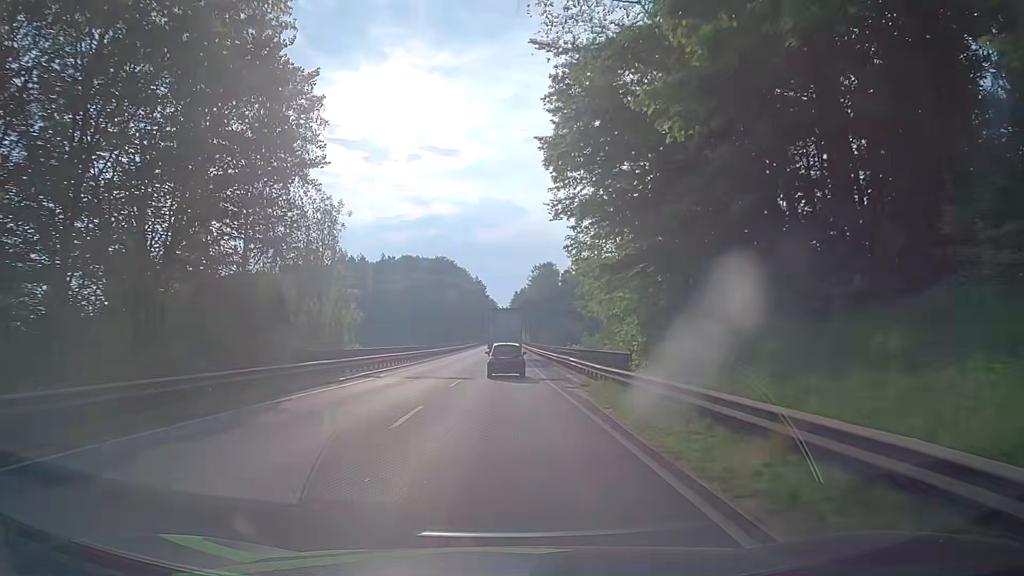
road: primary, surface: asphalt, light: Day
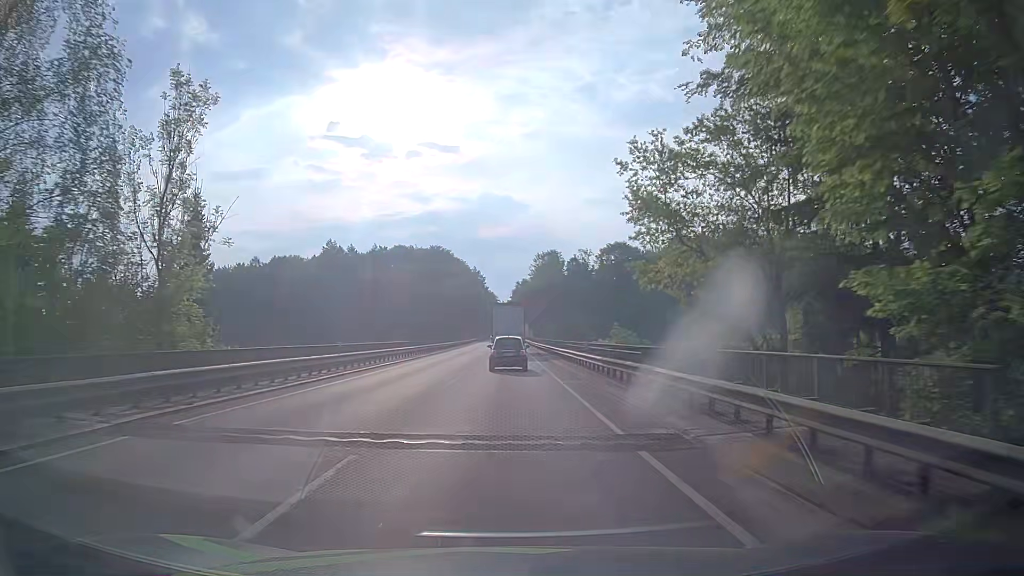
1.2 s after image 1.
(-0.3, +18.8) m; 0°
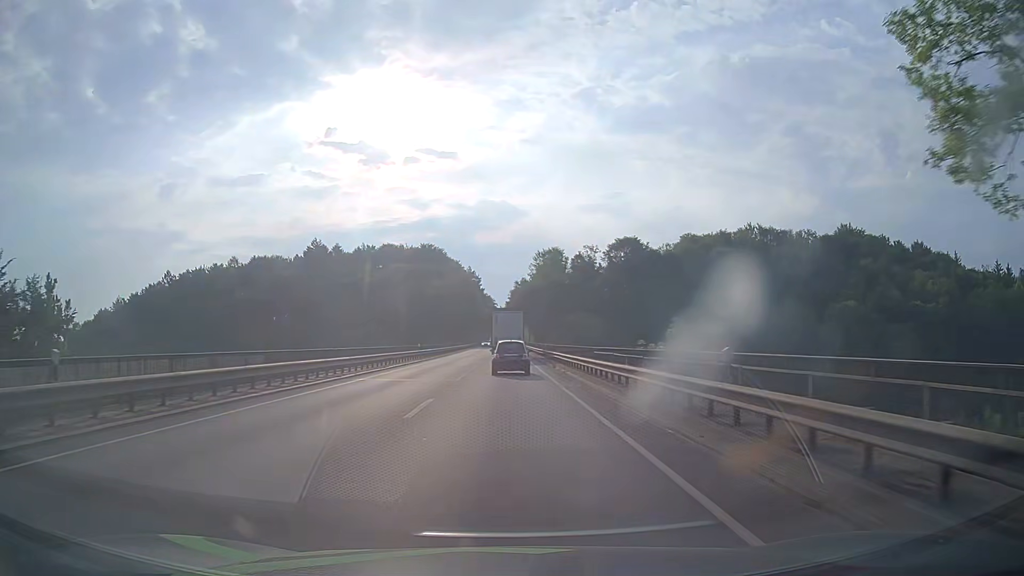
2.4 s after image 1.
(-0.1, +18.9) m; 0°
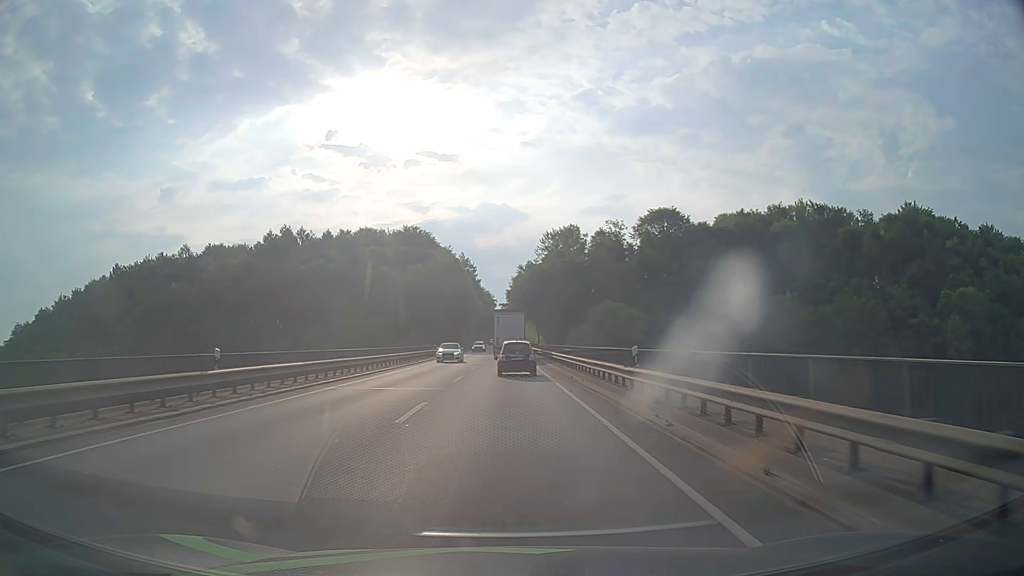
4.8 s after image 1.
(+0.1, +38.7) m; 0°
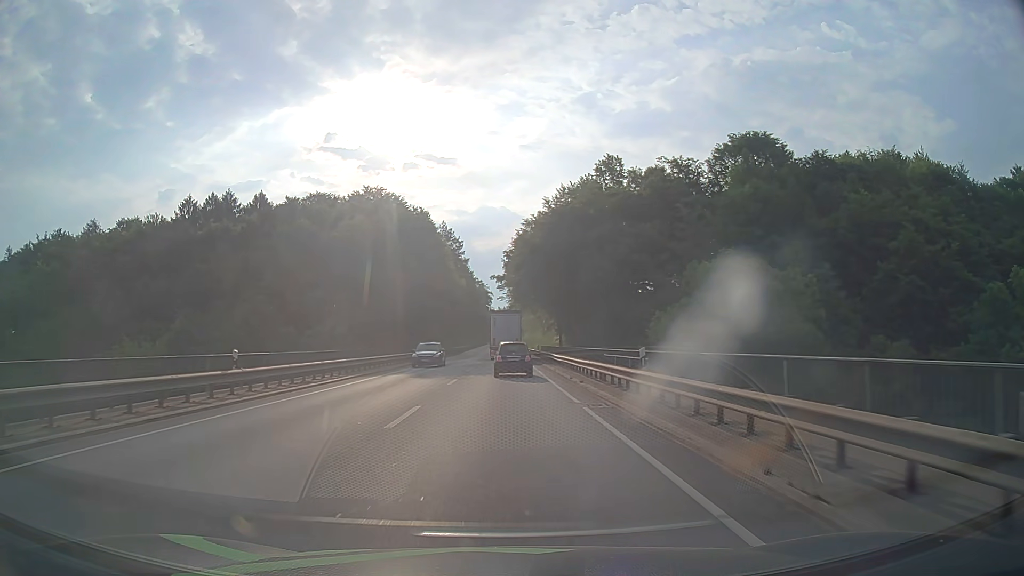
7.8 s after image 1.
(0.0, +49.5) m; 0°
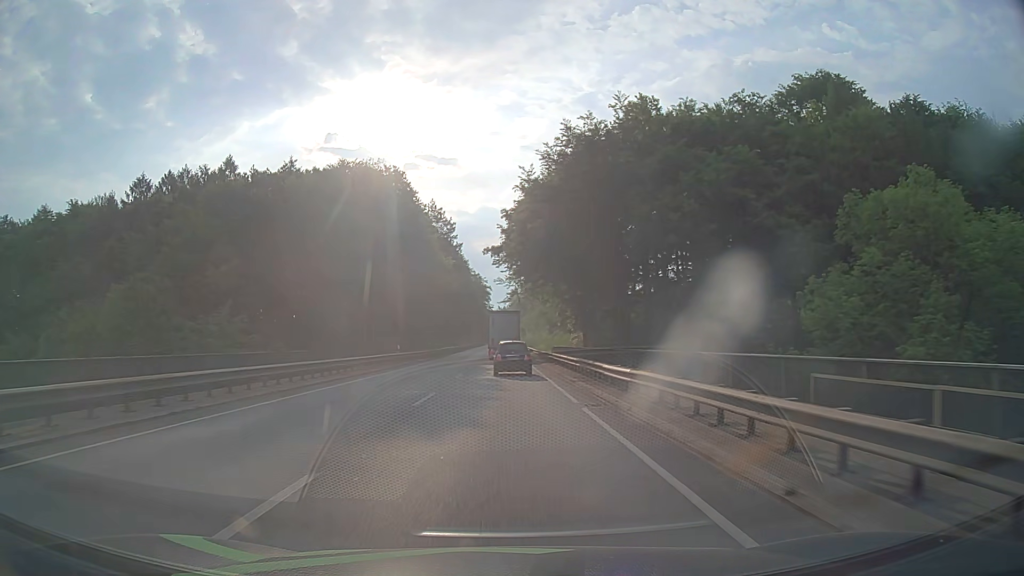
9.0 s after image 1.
(0.0, +20.2) m; 0°
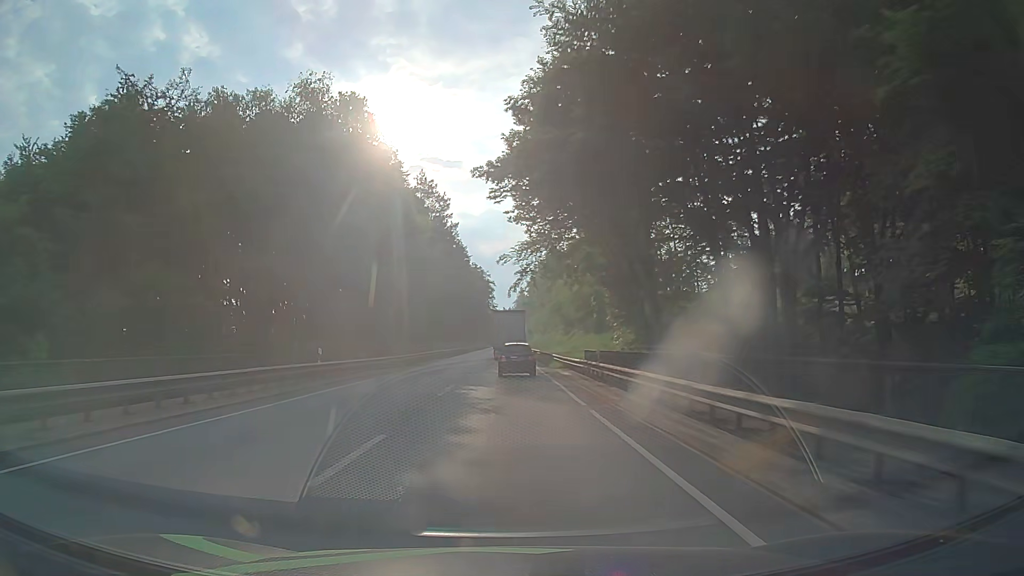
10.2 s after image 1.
(-0.1, +20.5) m; -1°
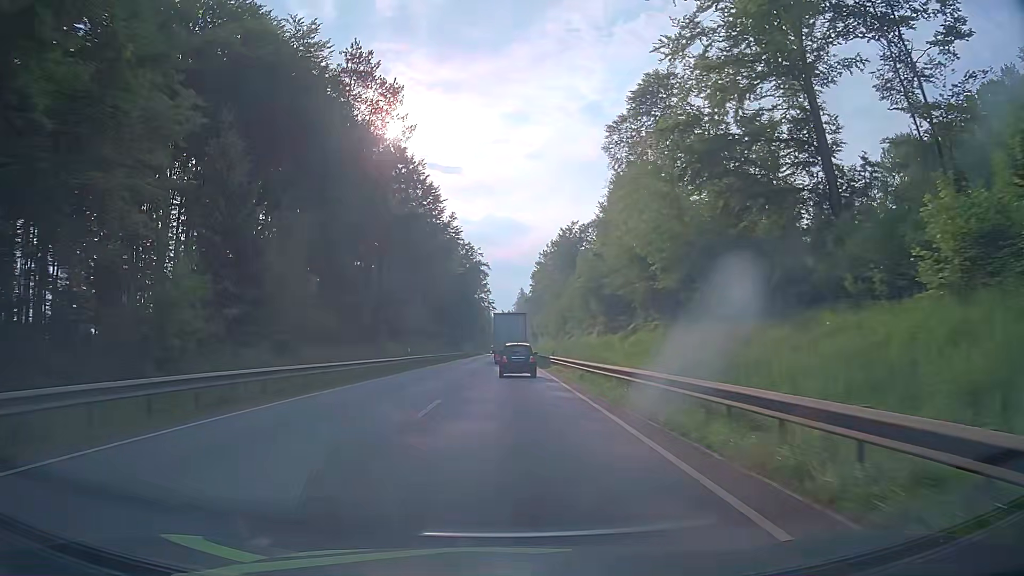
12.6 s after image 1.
(+0.1, +41.9) m; 0°
(0, +10) (0, +20) (0, +30) (0, +40) (0, +50) (0, +60) (0, +70) (0, +80) (0, +90) (0, +100) m
